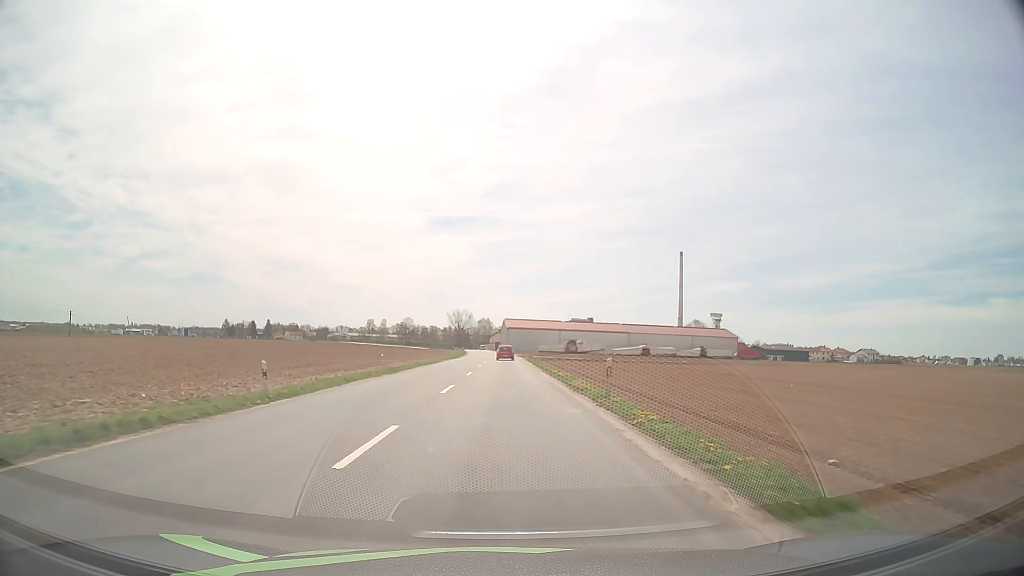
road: tertiary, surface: asphalt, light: Day
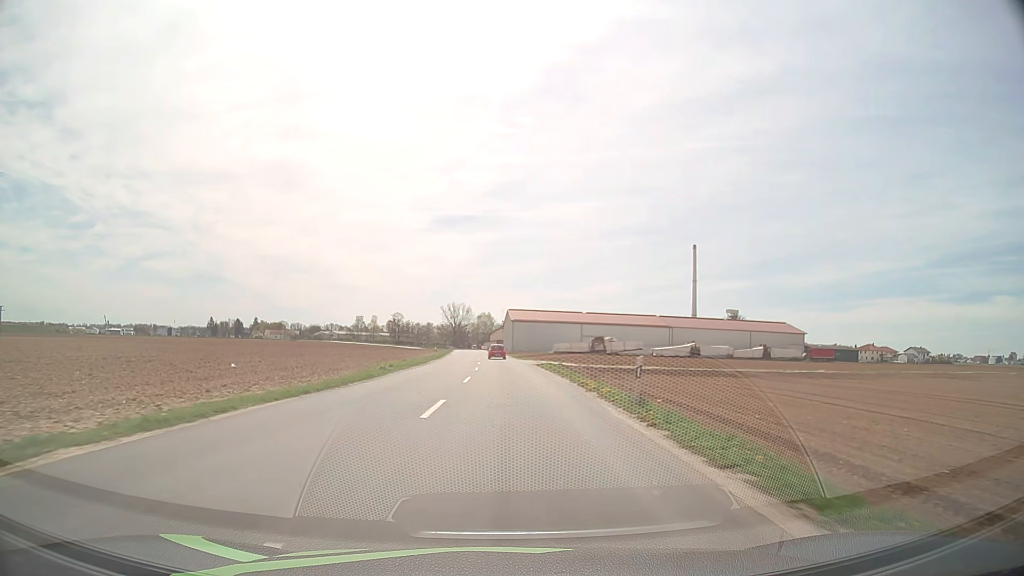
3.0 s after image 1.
(0.0, +55.2) m; 0°
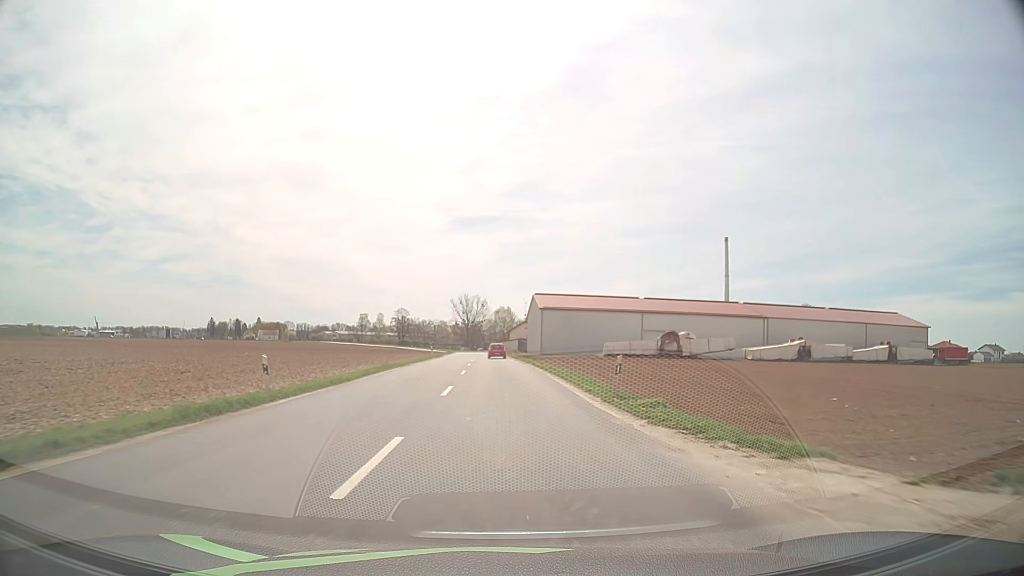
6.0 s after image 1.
(-0.6, +54.7) m; -2°
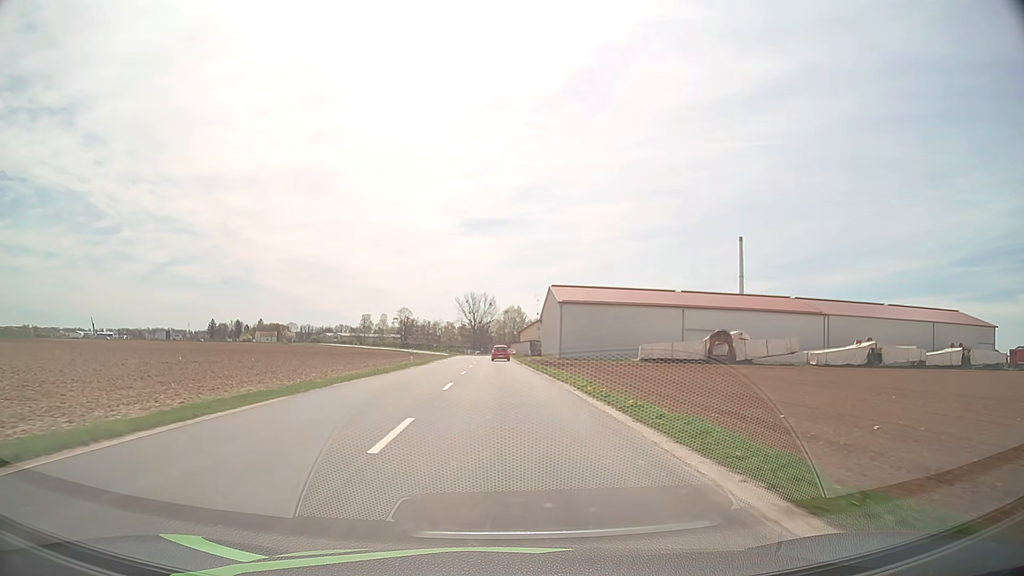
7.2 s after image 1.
(-0.2, +21.7) m; -1°
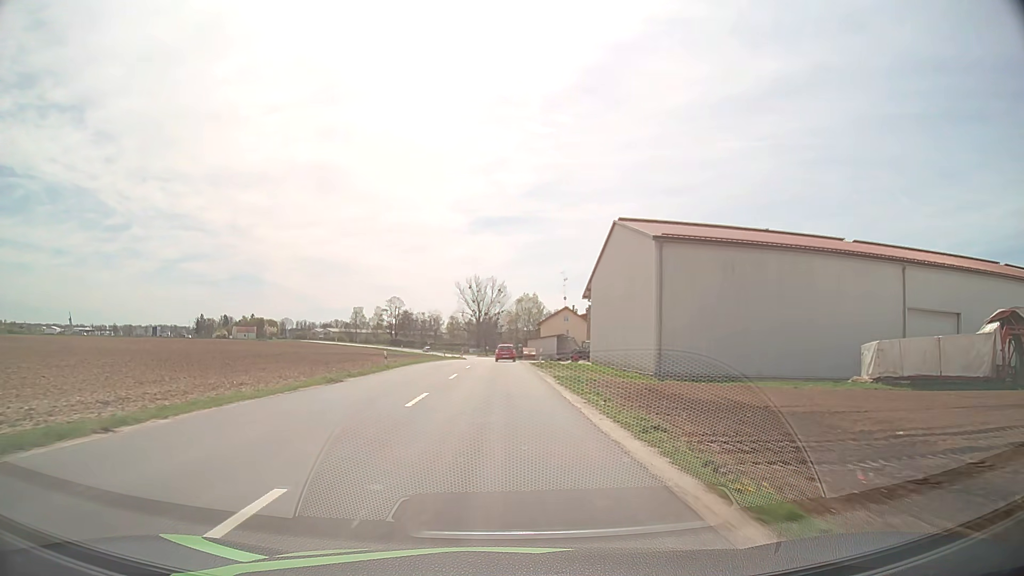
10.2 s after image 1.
(-0.5, +54.5) m; -1°
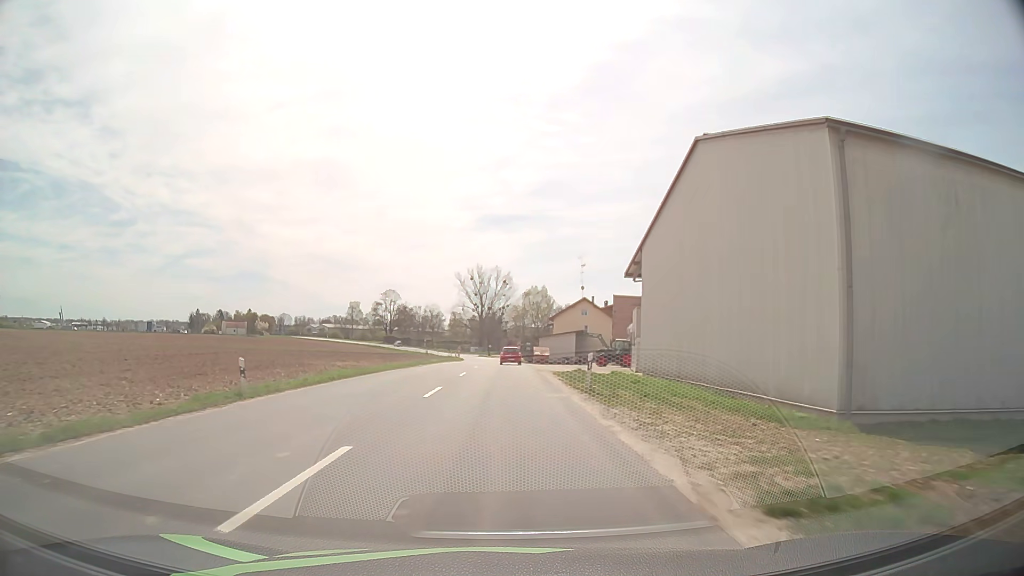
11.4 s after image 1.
(-0.1, +21.5) m; -1°
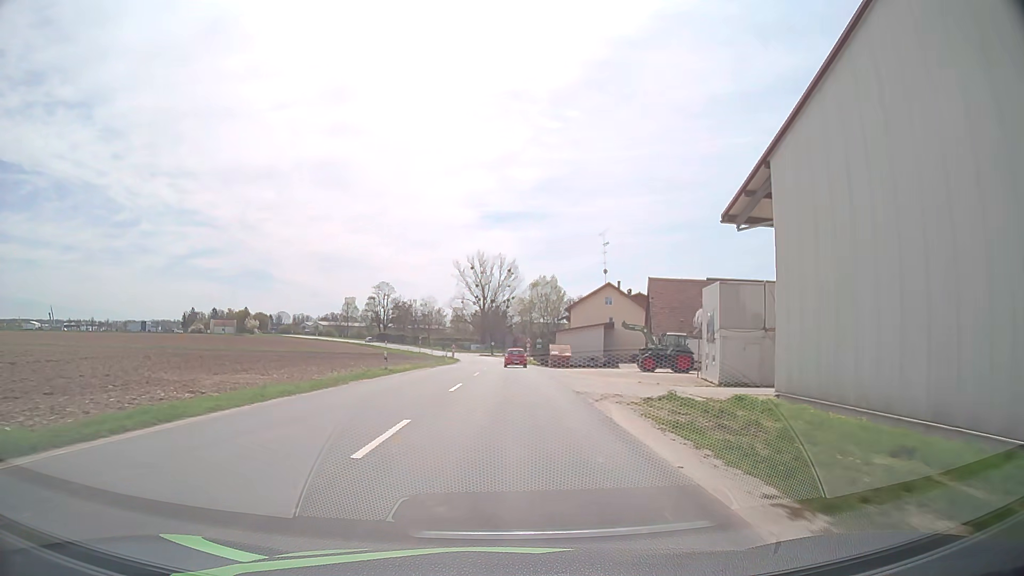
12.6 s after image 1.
(-0.1, +20.8) m; 0°
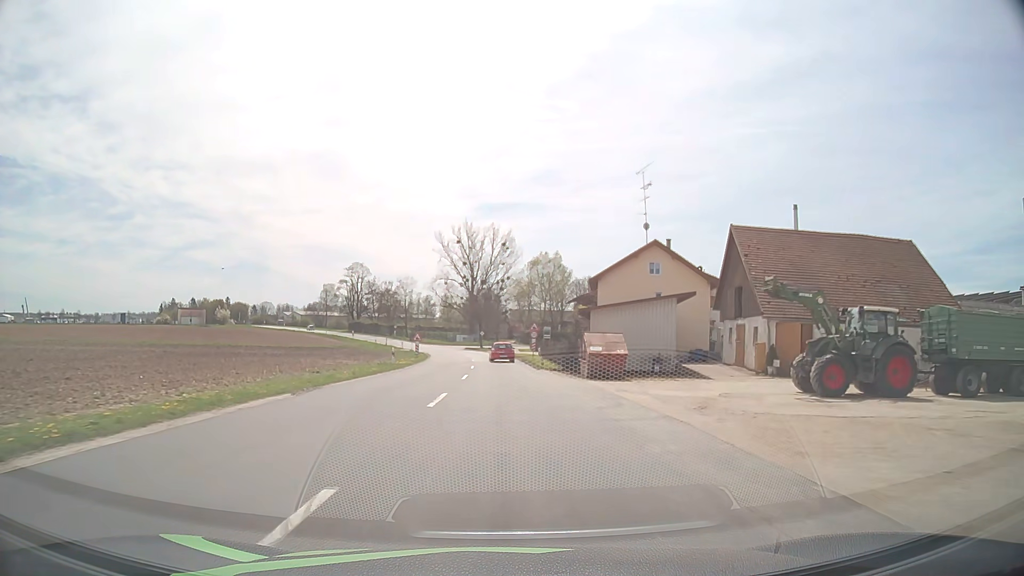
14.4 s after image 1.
(+0.1, +29.7) m; +1°
